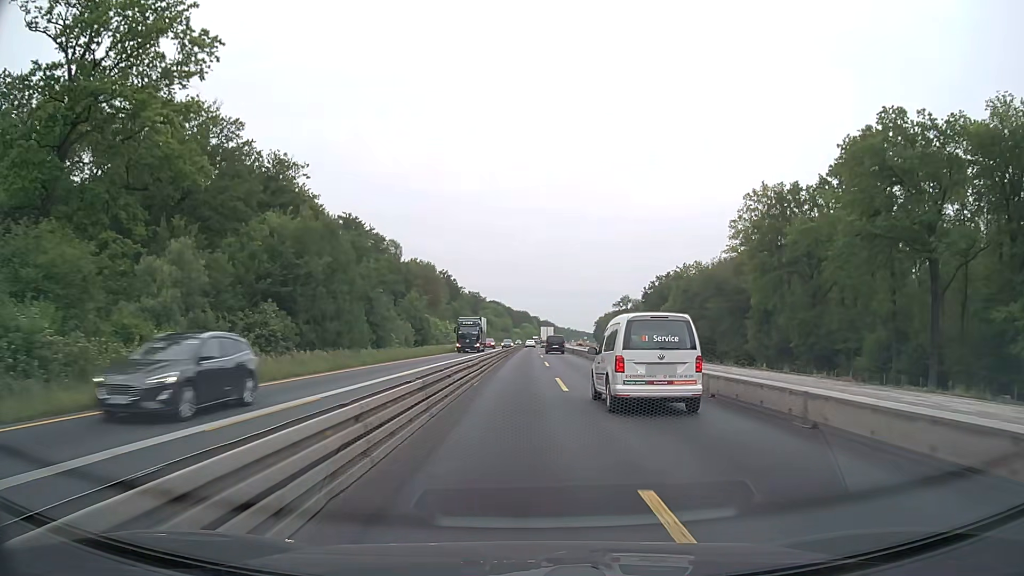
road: motorway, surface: concrete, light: Day
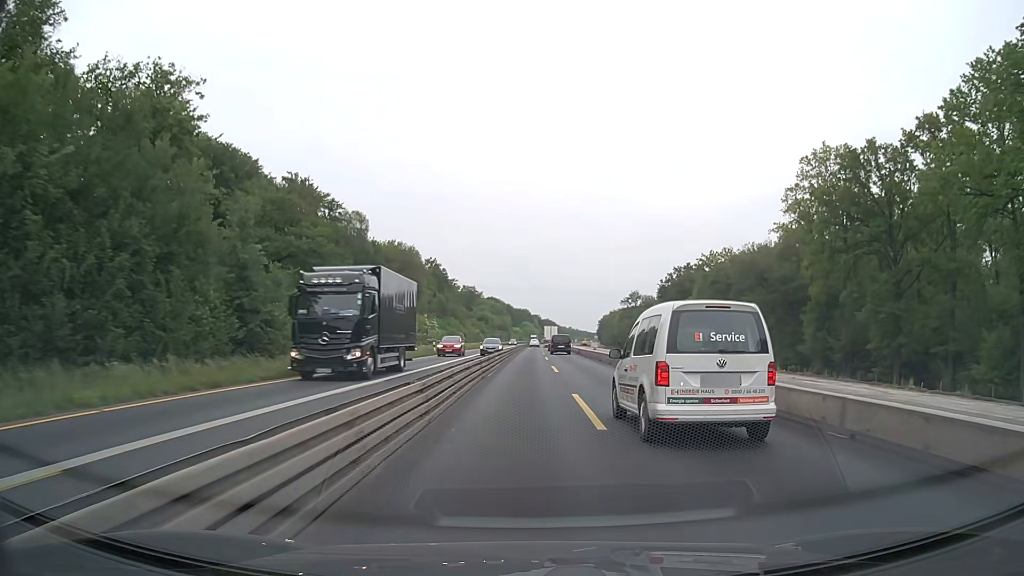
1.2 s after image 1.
(0.0, +25.4) m; 0°
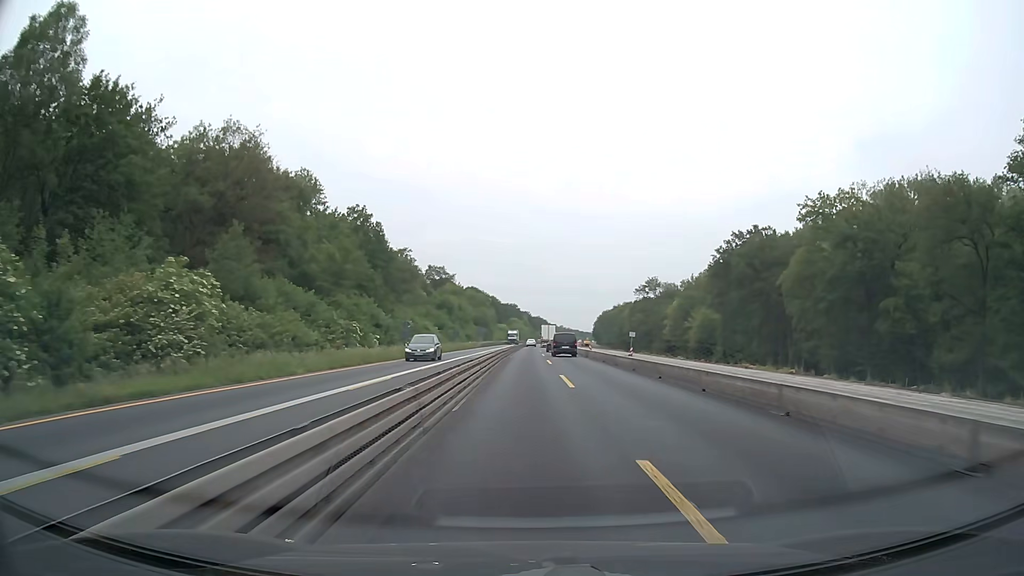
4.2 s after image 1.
(+0.5, +63.5) m; +1°
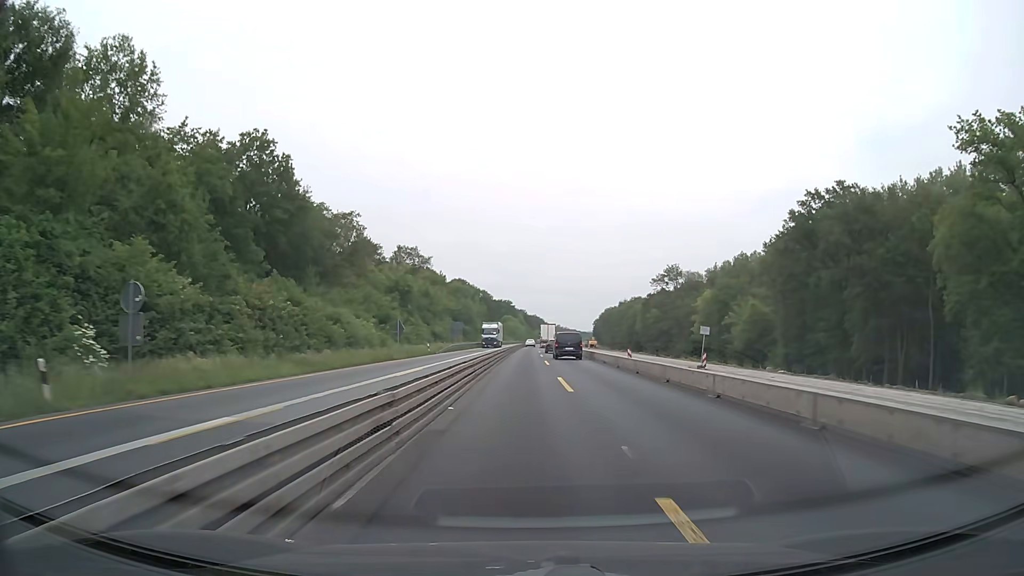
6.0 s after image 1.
(+0.1, +38.1) m; 0°
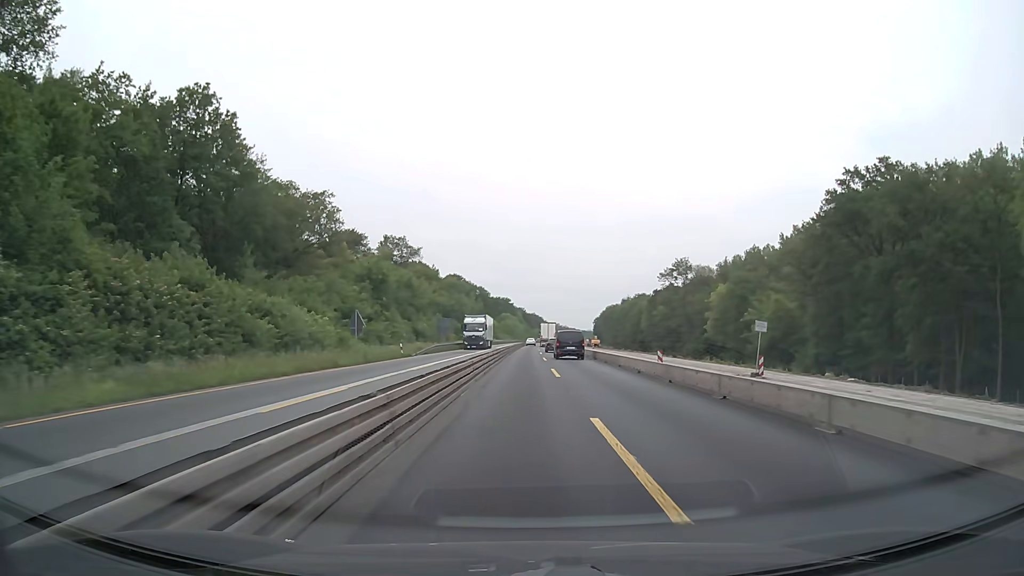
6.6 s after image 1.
(+0.1, +12.7) m; 0°
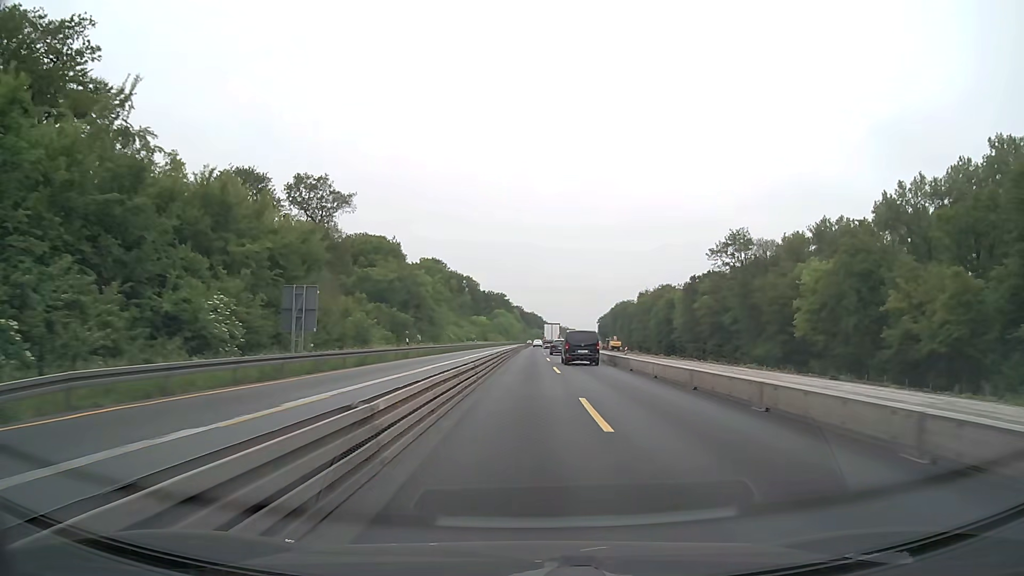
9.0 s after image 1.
(+0.3, +50.8) m; 0°
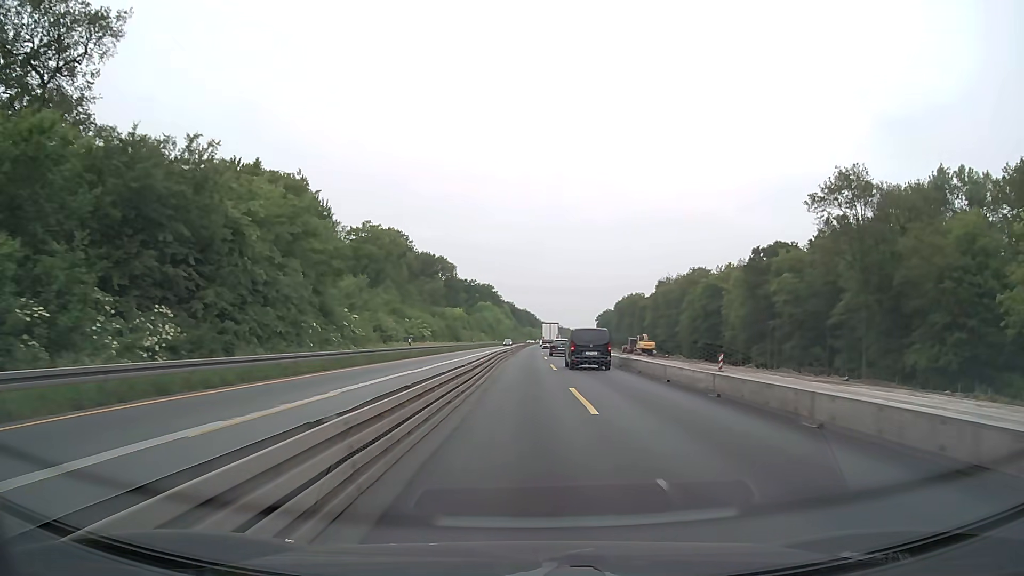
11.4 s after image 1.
(+0.3, +50.9) m; +1°
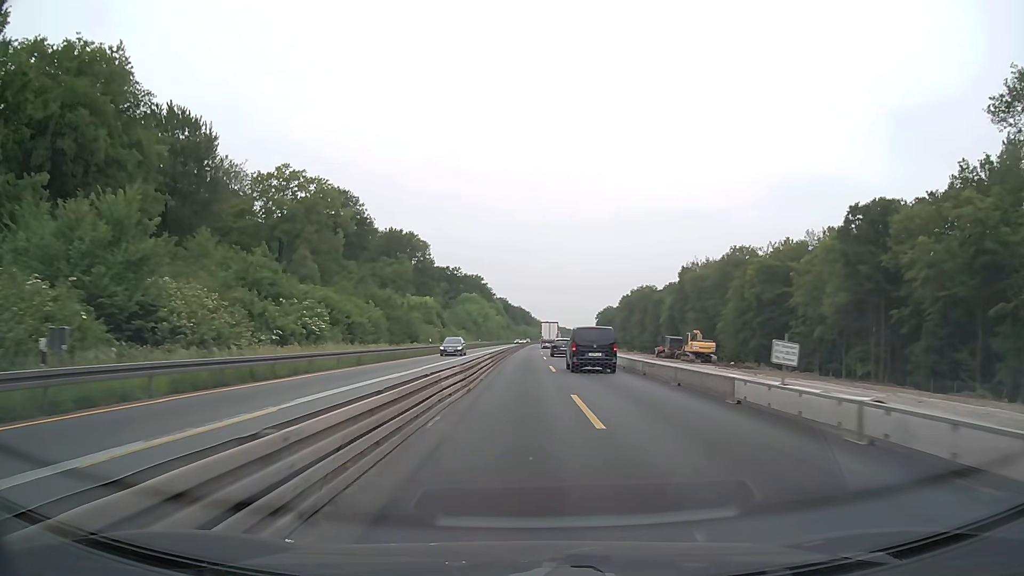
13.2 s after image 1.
(+0.2, +38.1) m; 0°
(0, +10) (0, +20) (0, +30) (0, +40) (0, +50) (0, +60) (0, +70) (0, +80) (+1, +90) (+1, +100) m
